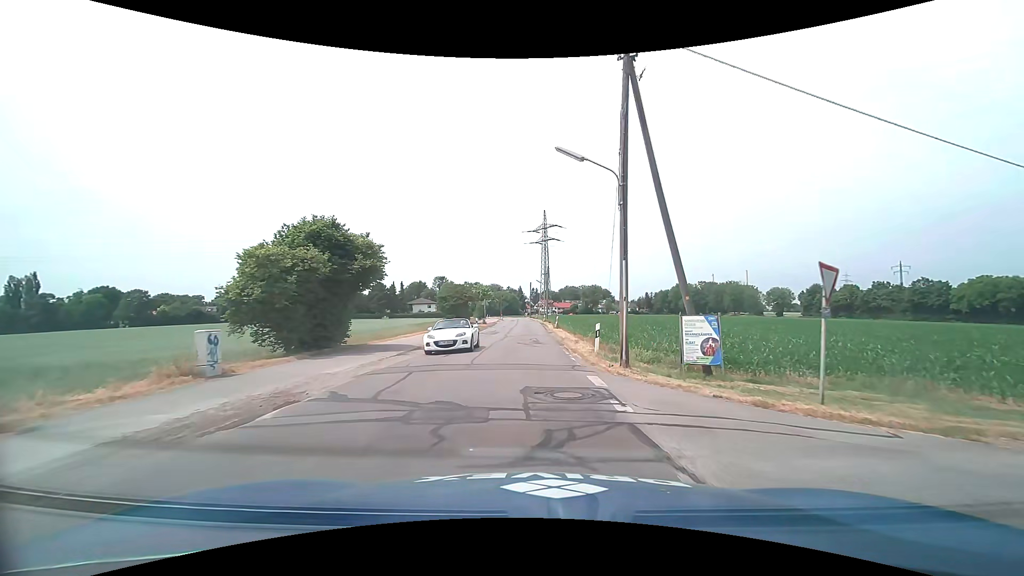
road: tertiary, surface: asphalt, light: Day
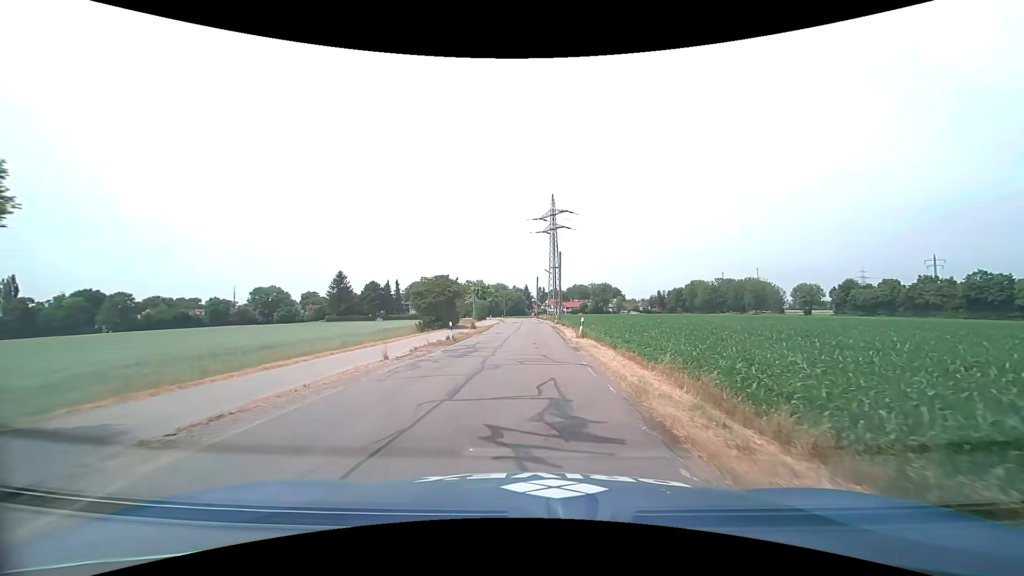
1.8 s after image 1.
(-0.1, +17.4) m; -2°
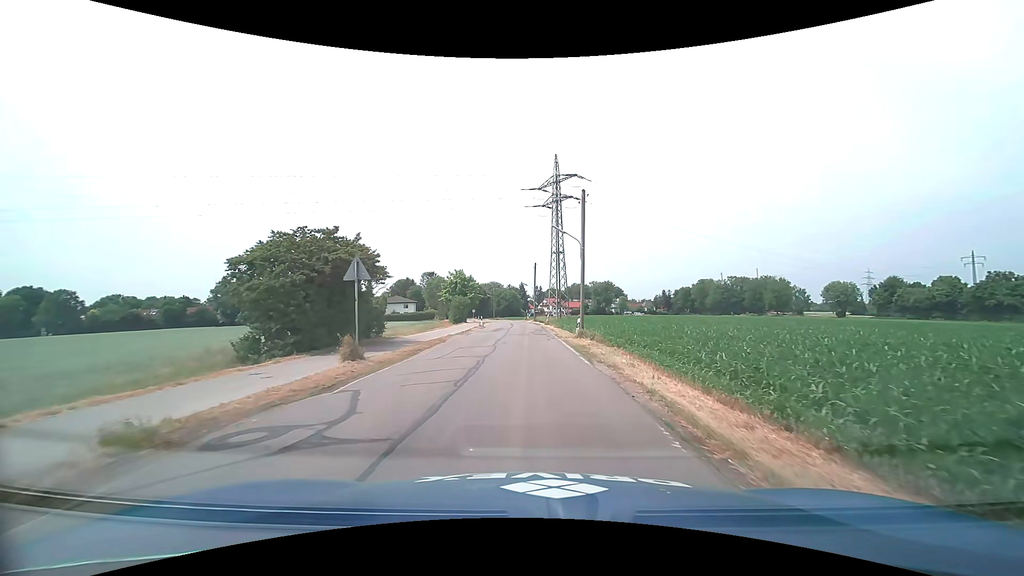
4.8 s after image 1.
(+0.3, +28.2) m; +1°
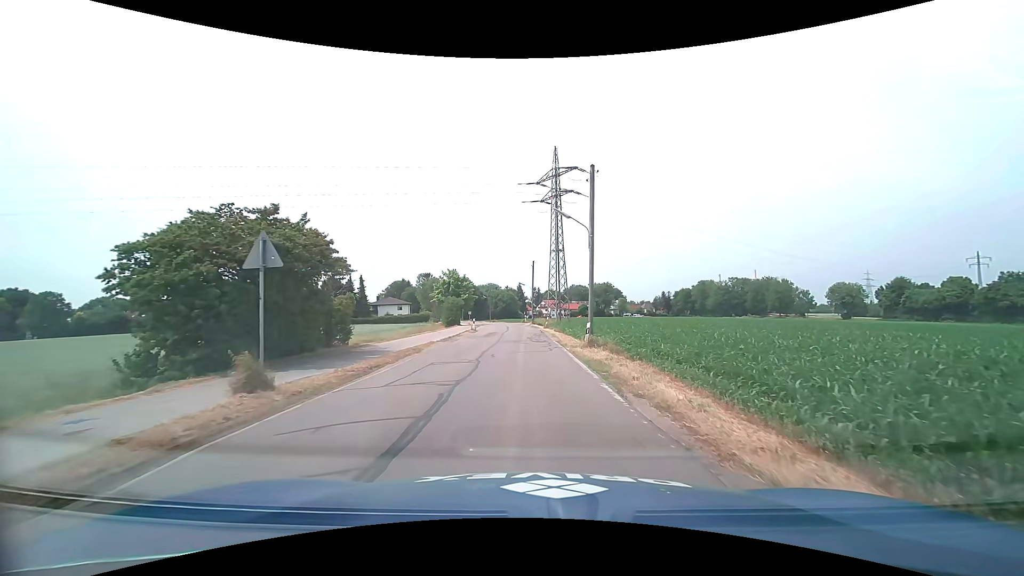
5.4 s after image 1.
(0.0, +5.1) m; 0°
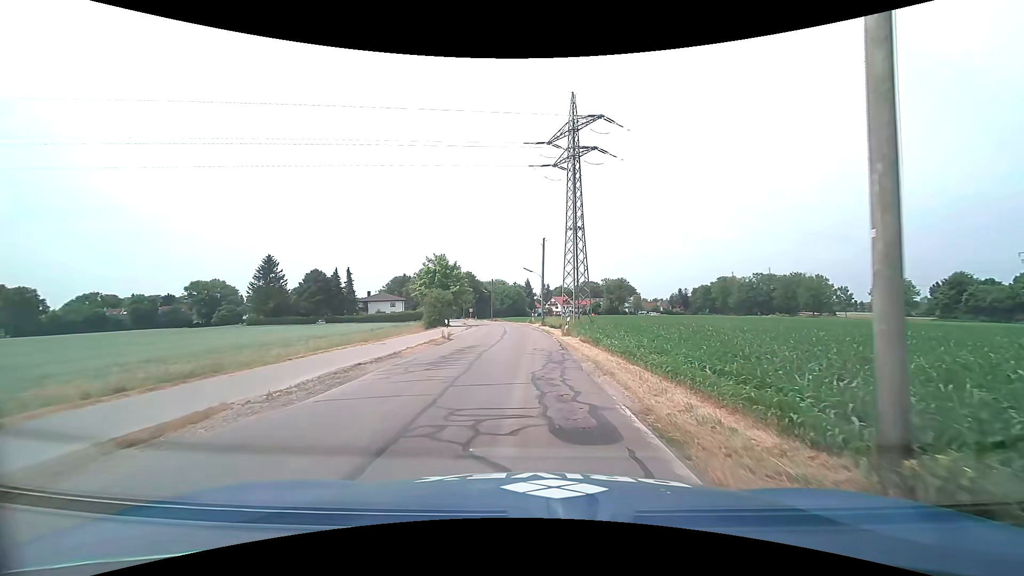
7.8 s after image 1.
(-0.1, +18.3) m; -1°
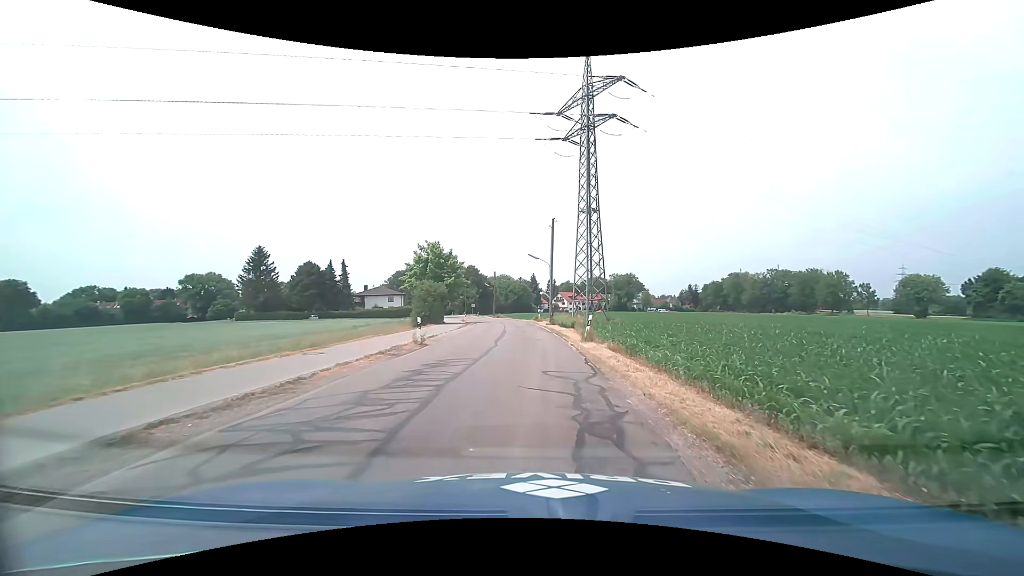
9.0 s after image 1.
(-0.1, +8.0) m; 0°
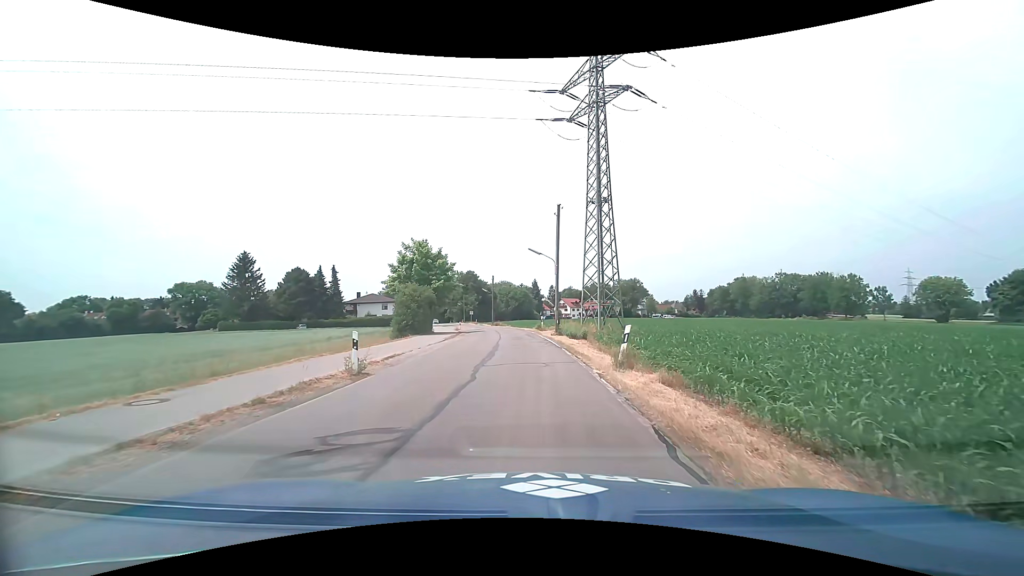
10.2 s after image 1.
(-0.1, +7.4) m; -2°
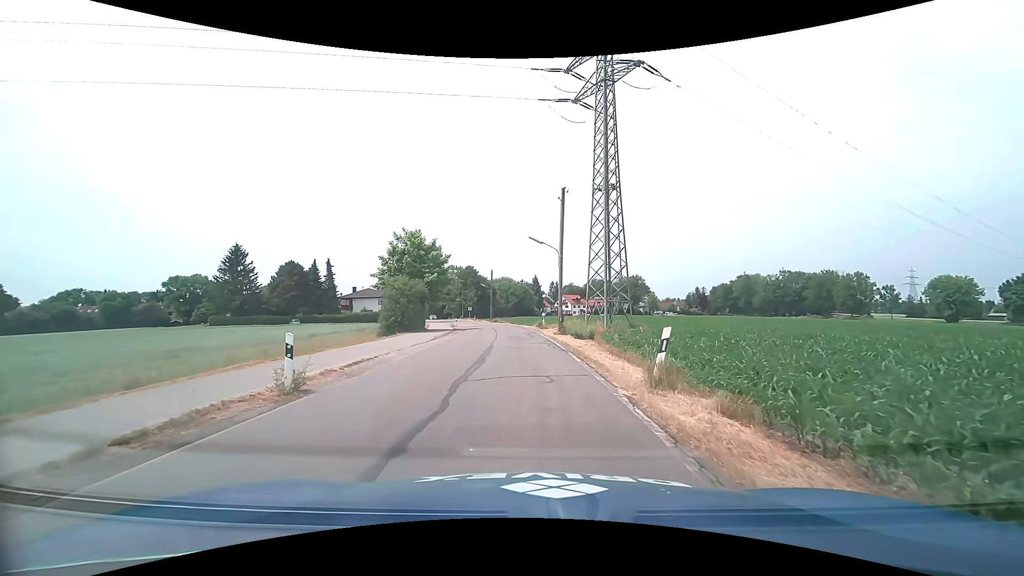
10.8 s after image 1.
(0.0, +3.5) m; 0°
(0, +10) (0, +20) (0, +30) (-1, +40) (-2, +50) (-4, +60) (-6, +70) (-8, +79) (-10, +89) (-12, +99) m
